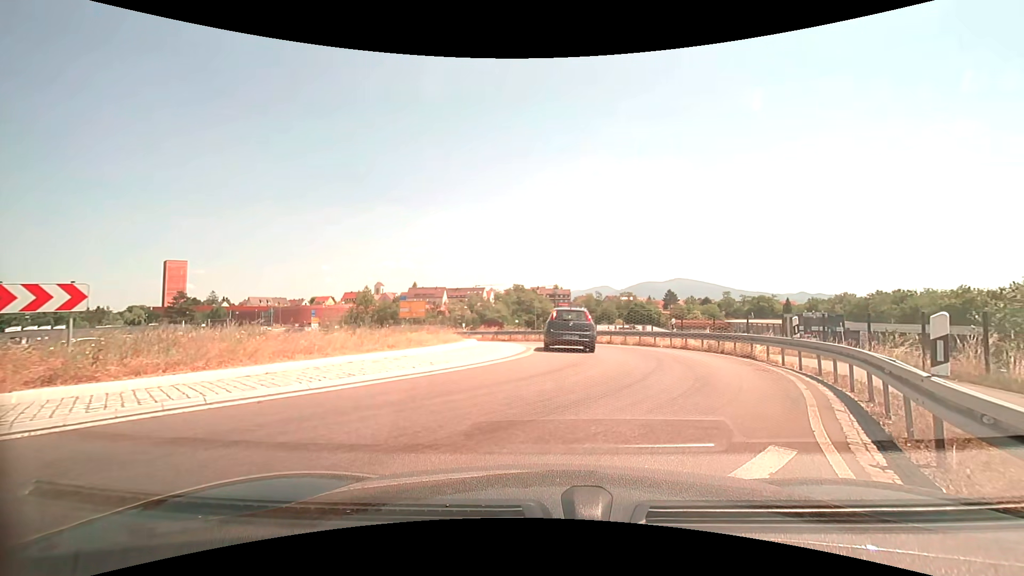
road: primary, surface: asphalt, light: Day
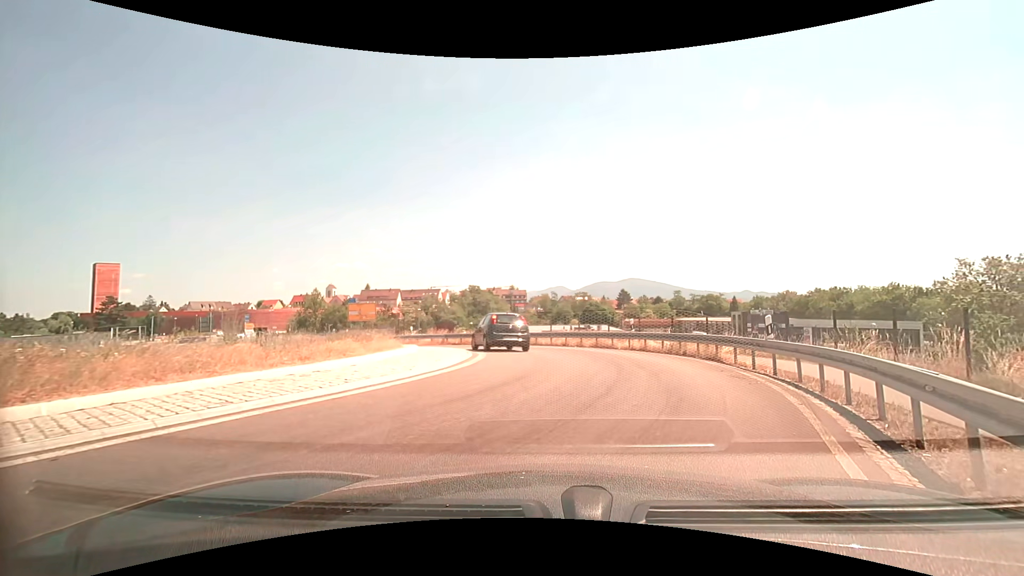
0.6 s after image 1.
(+0.1, +2.1) m; +7°
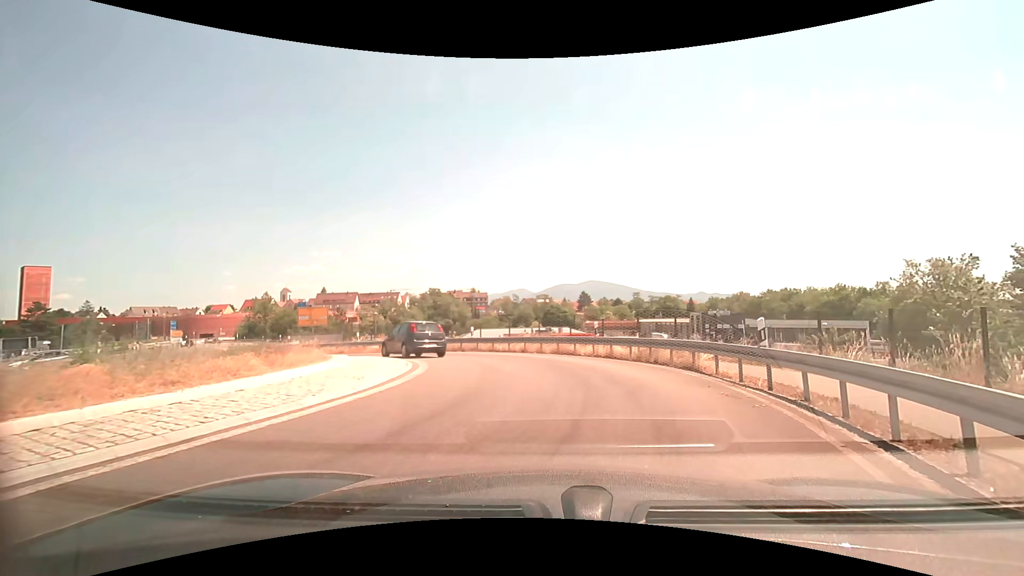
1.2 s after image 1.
(0.0, +2.5) m; +4°
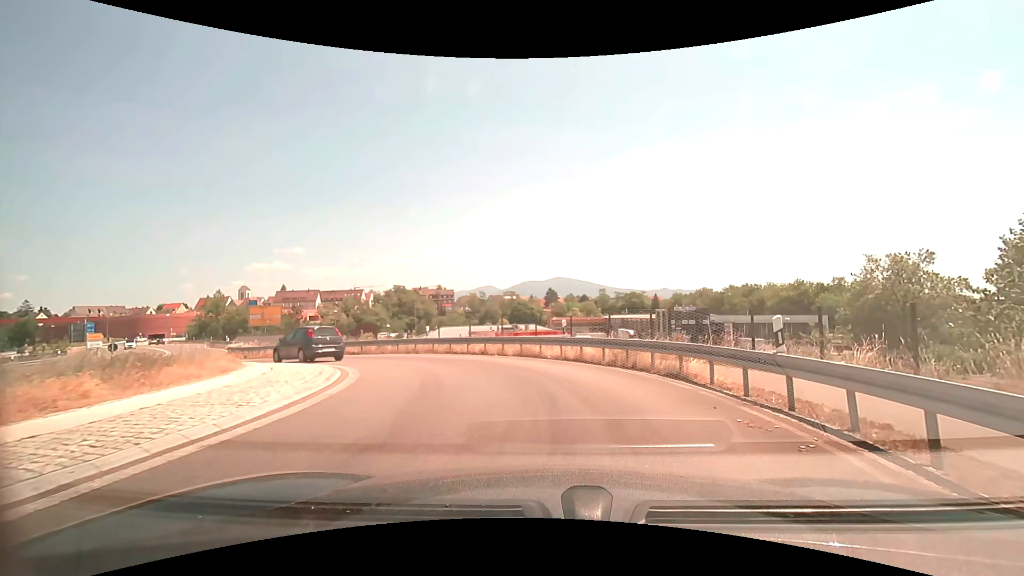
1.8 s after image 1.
(0.0, +2.7) m; +3°
